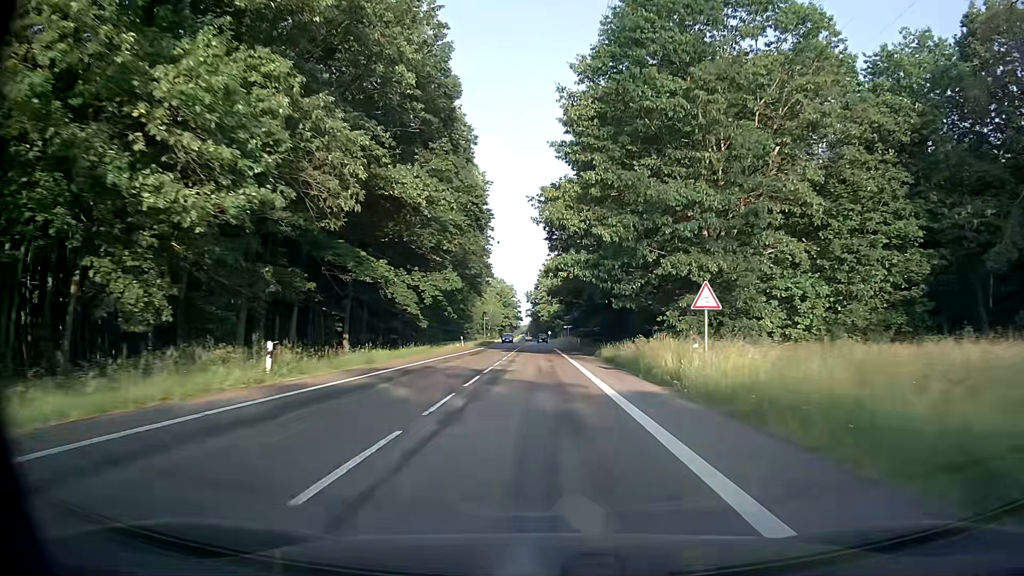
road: secondary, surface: asphalt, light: Day
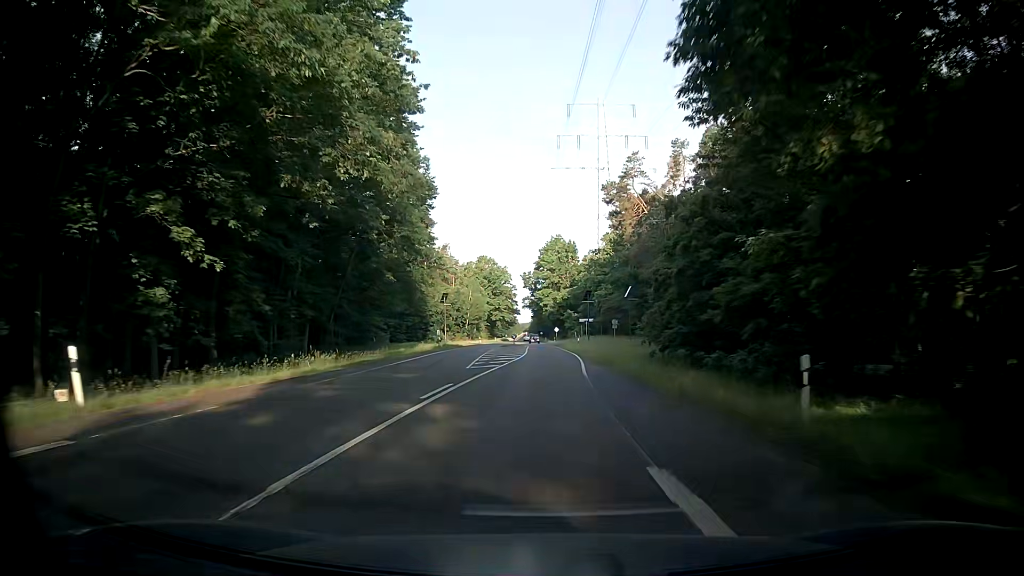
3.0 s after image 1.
(0.0, +59.9) m; 0°
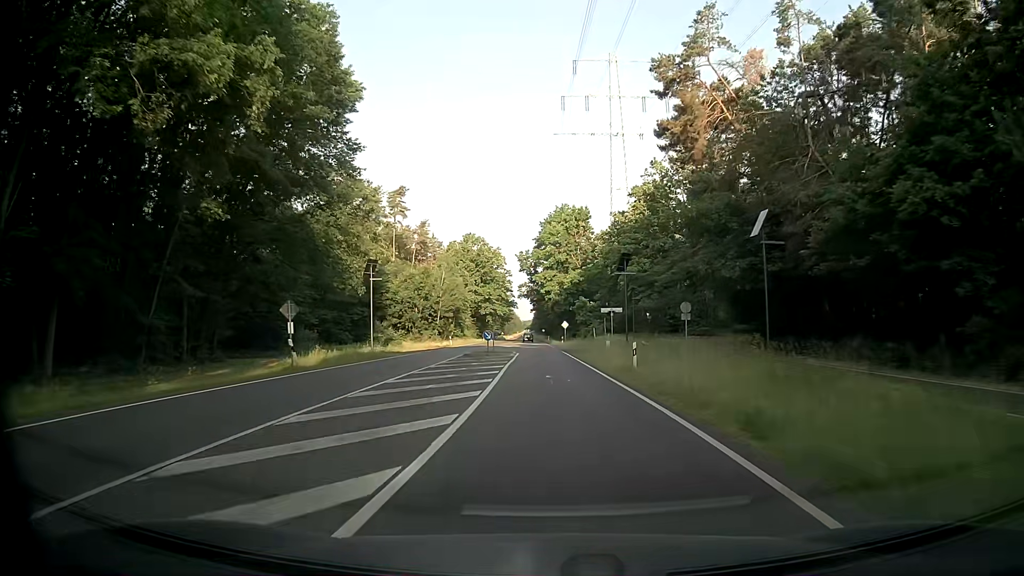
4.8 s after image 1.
(-0.4, +36.0) m; 0°
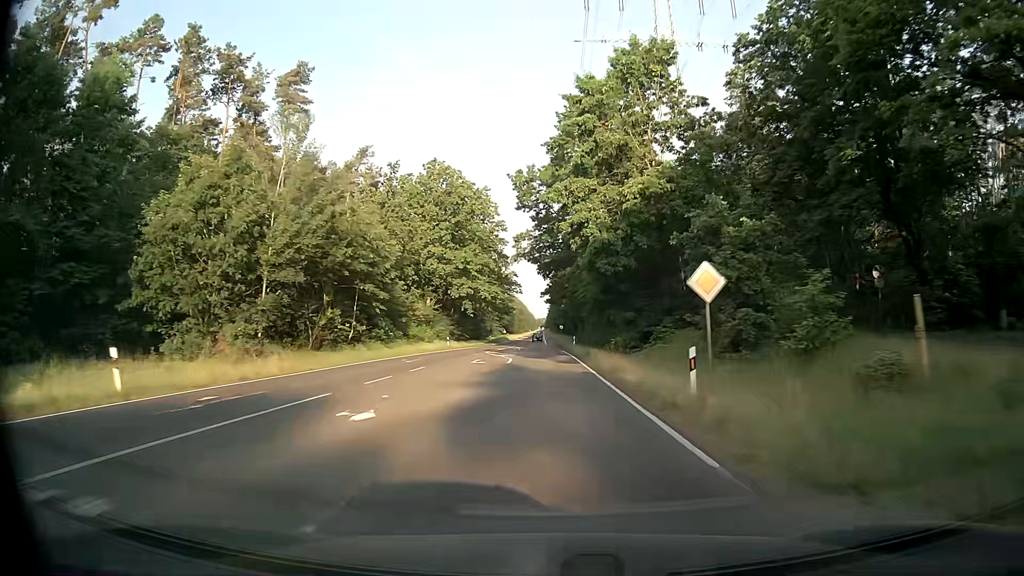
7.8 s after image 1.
(-0.8, +60.3) m; -1°
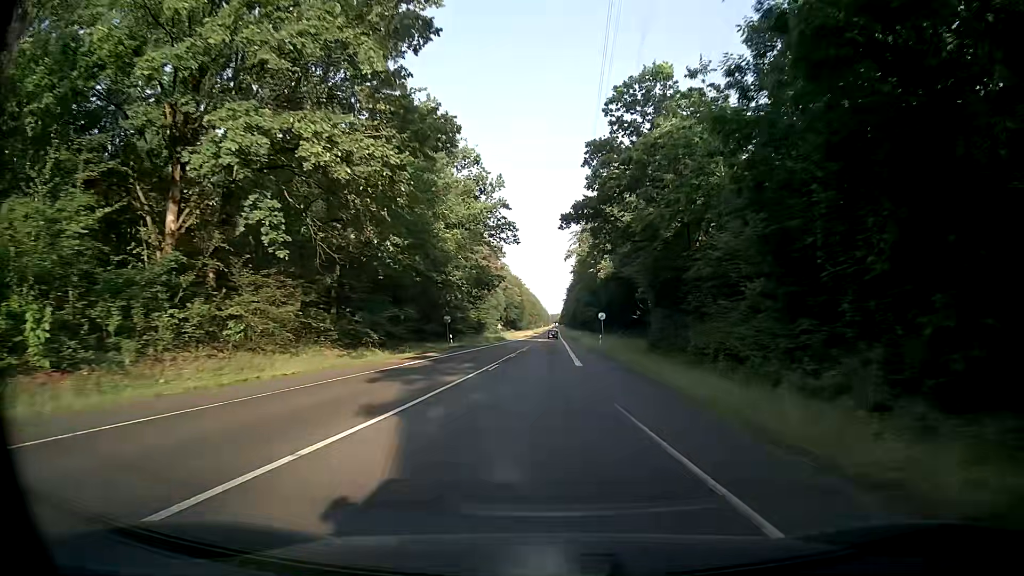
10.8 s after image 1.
(-0.7, +60.8) m; -1°
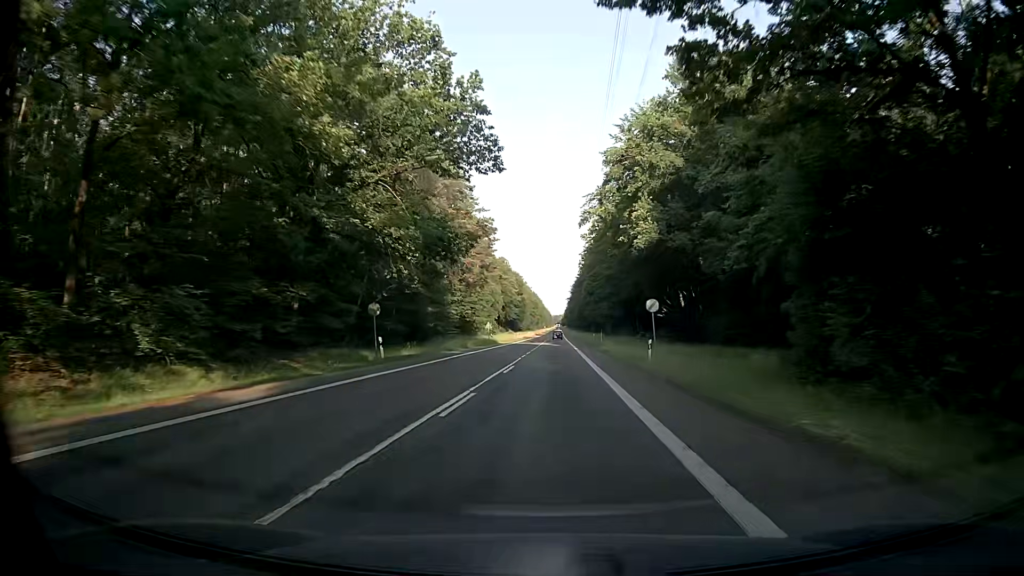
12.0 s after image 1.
(-0.2, +24.5) m; 0°
(0, +10) (0, +20) (0, +30) (0, +40) (+1, +50) (+1, +60) (+1, +70) (+1, +80) (+1, +90) (+2, +100) m
